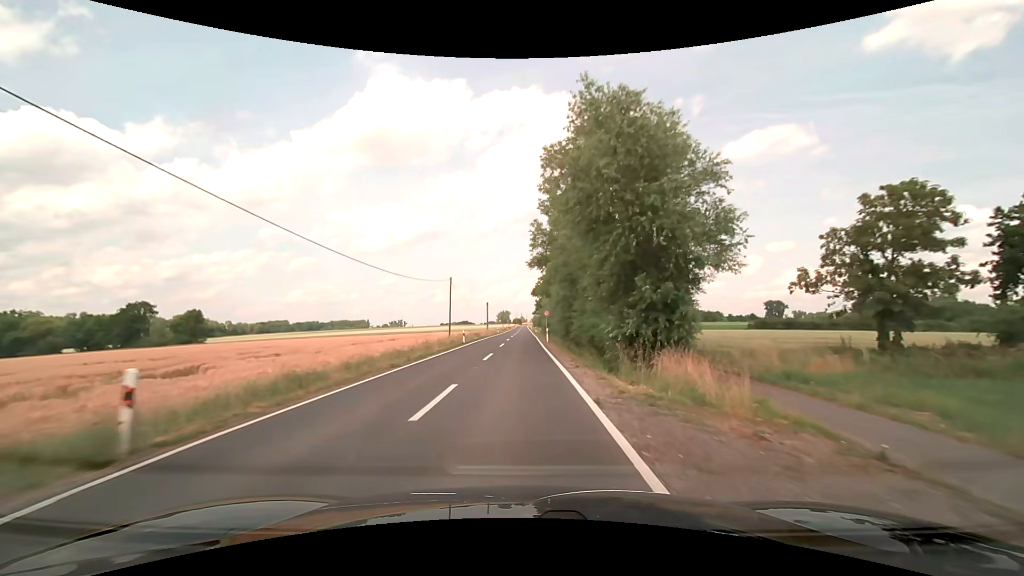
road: secondary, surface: asphalt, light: Day
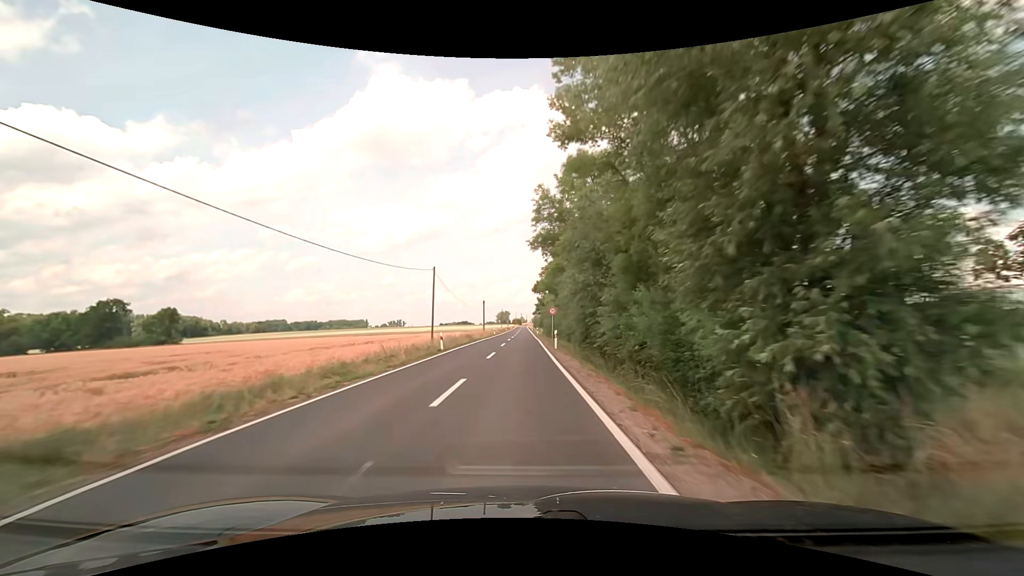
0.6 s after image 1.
(0.0, +10.8) m; 0°
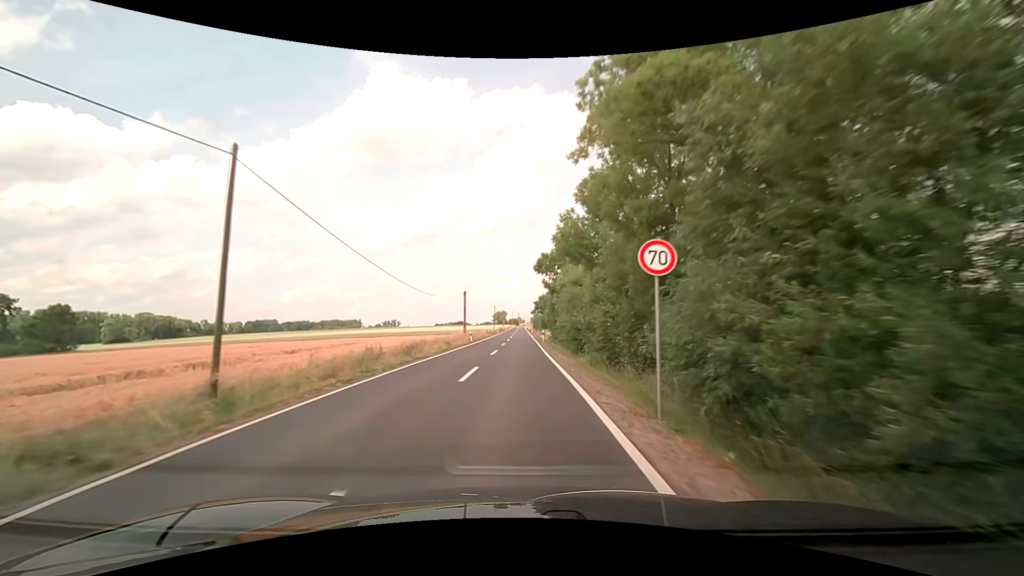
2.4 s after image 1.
(+0.1, +32.3) m; 0°
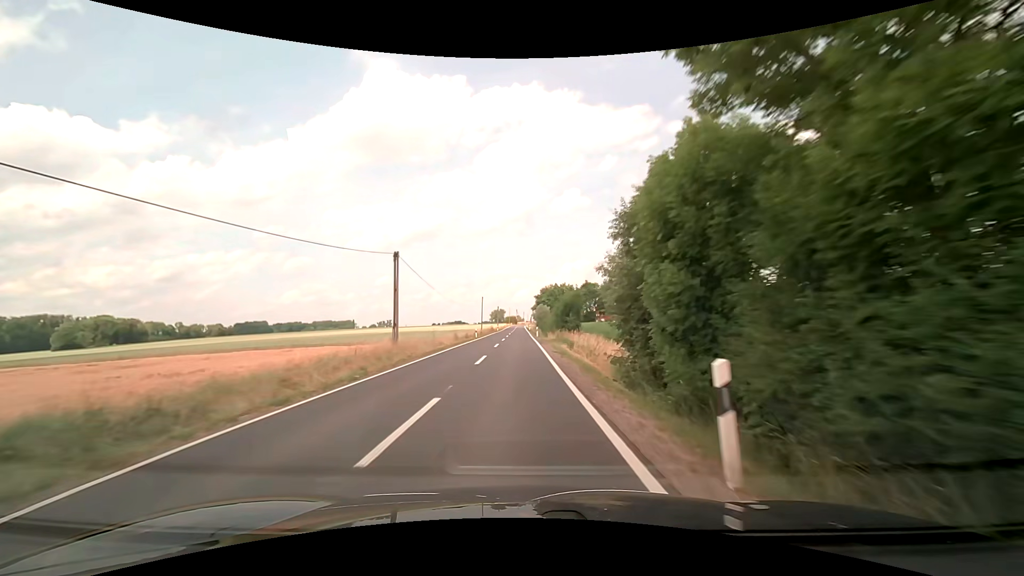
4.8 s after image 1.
(0.0, +43.0) m; 0°
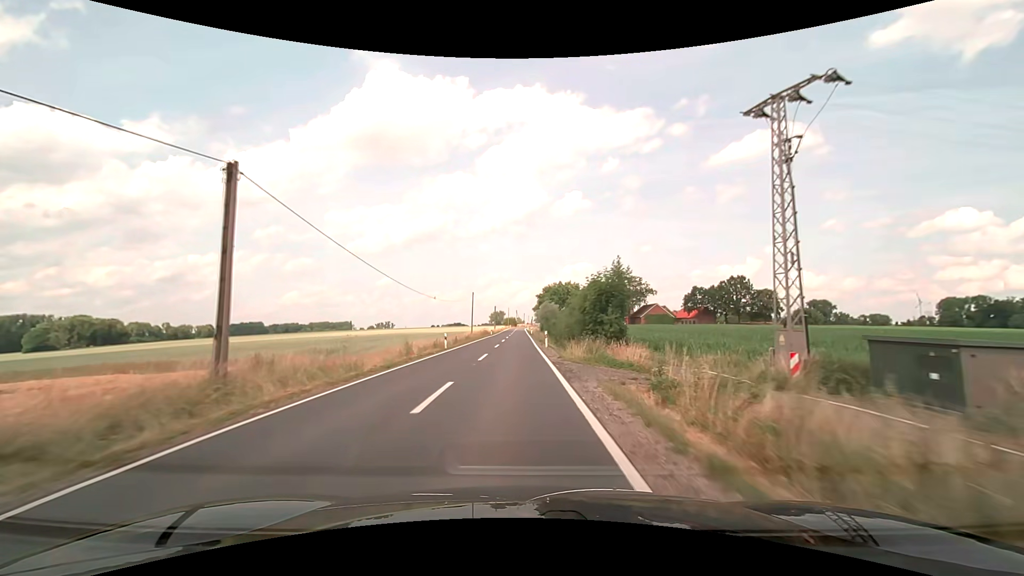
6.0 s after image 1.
(0.0, +21.5) m; 0°
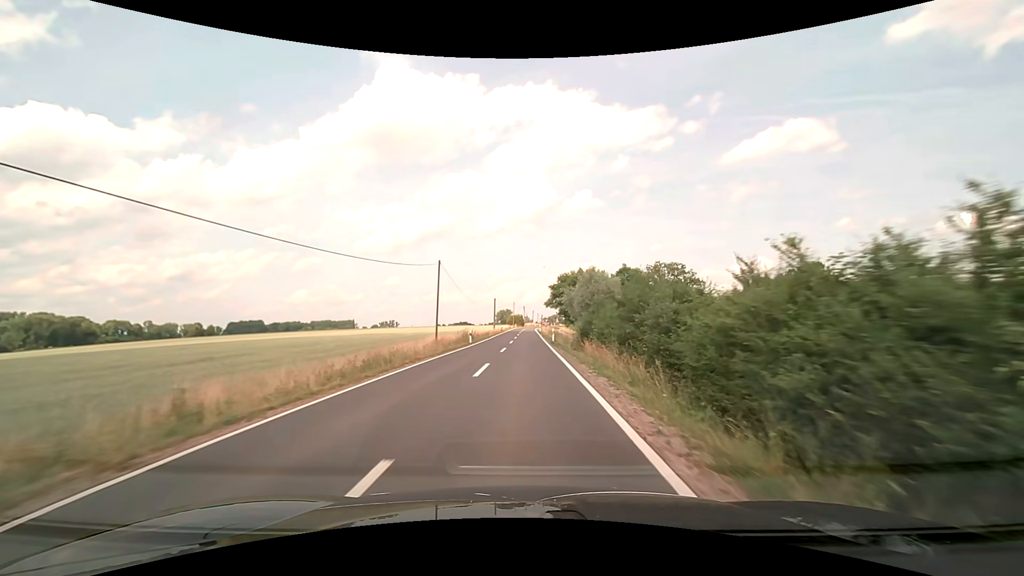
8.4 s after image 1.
(-0.6, +42.9) m; -1°
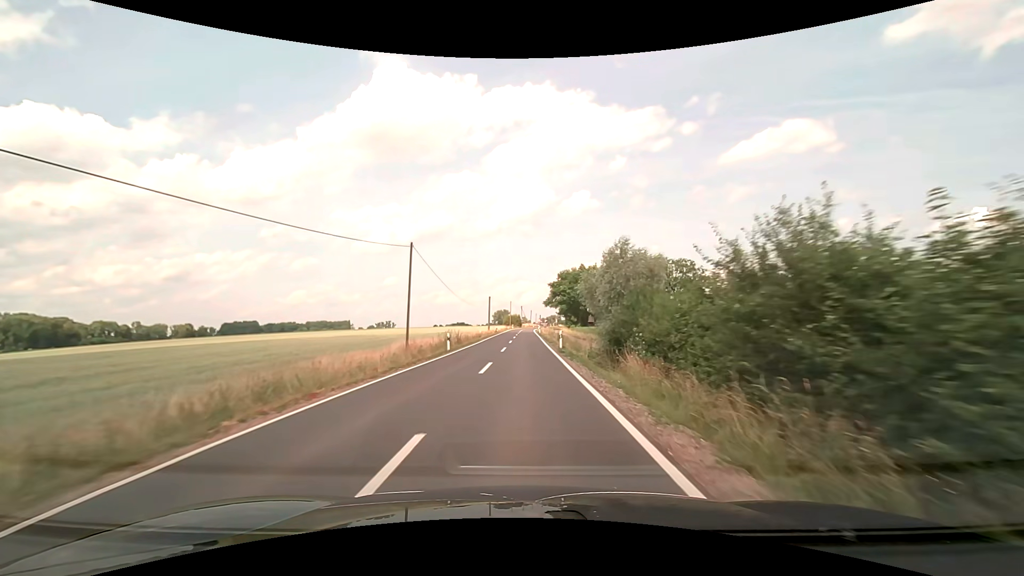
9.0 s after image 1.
(0.0, +10.7) m; 0°
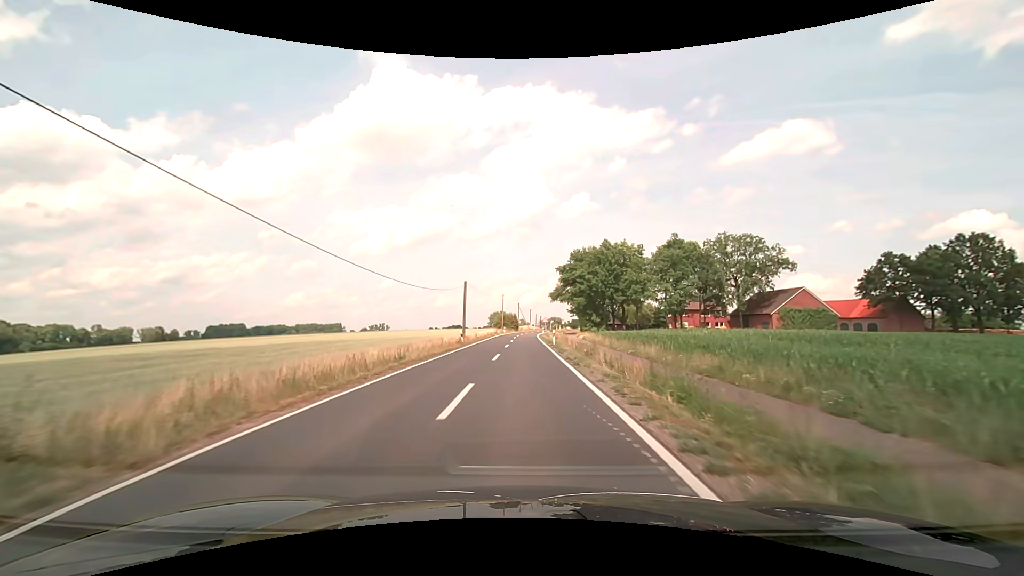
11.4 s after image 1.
(+0.2, +42.9) m; 0°
(0, +10) (0, +20) (0, +30) (0, +40) (0, +50) (0, +60) (0, +70) (+1, +80) (+1, +90) (+2, +100) m
